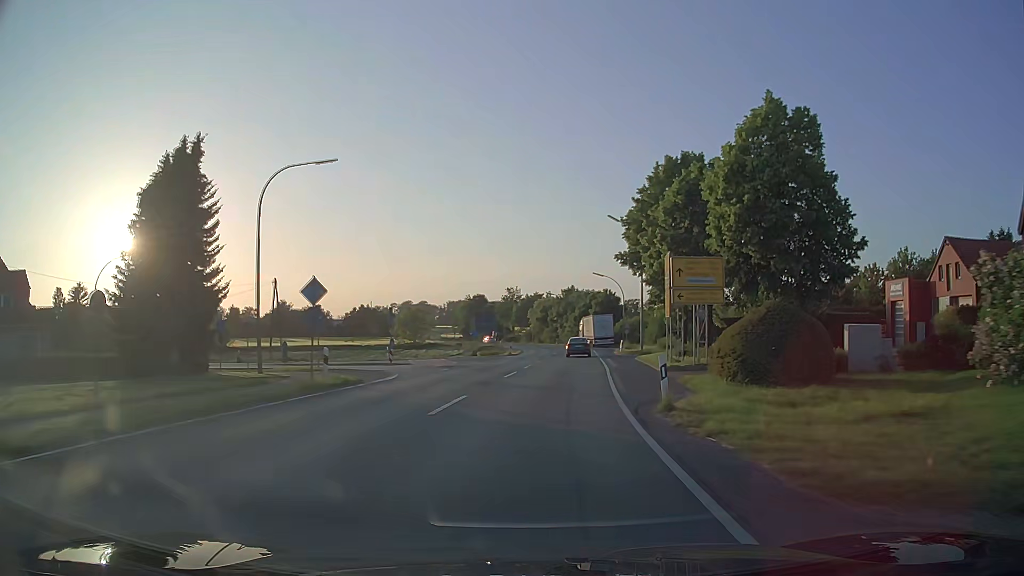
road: secondary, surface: asphalt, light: Day
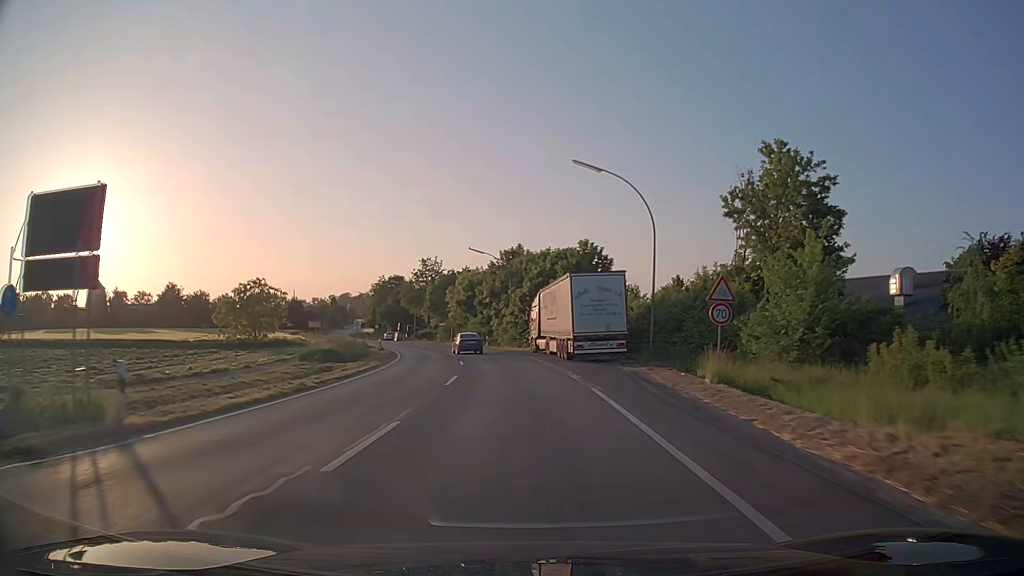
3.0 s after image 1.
(+4.0, +53.1) m; +5°
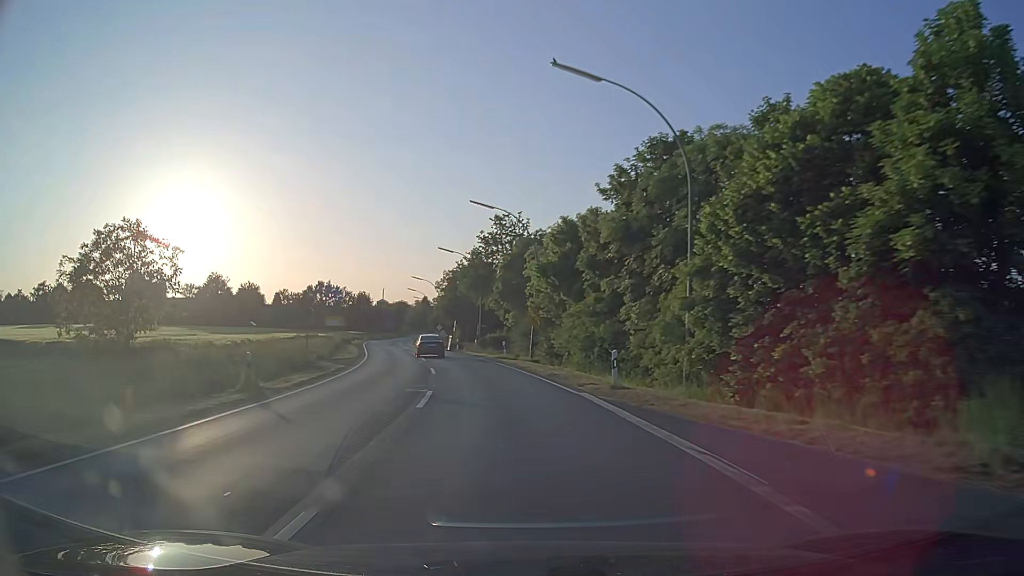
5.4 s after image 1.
(-2.6, +42.4) m; -9°
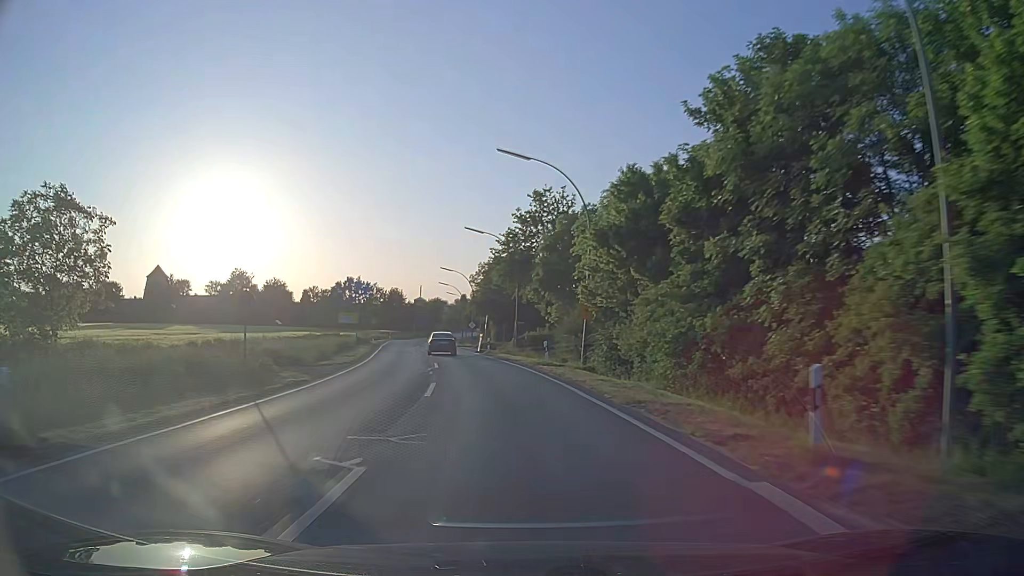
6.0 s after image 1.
(-0.3, +10.6) m; -4°
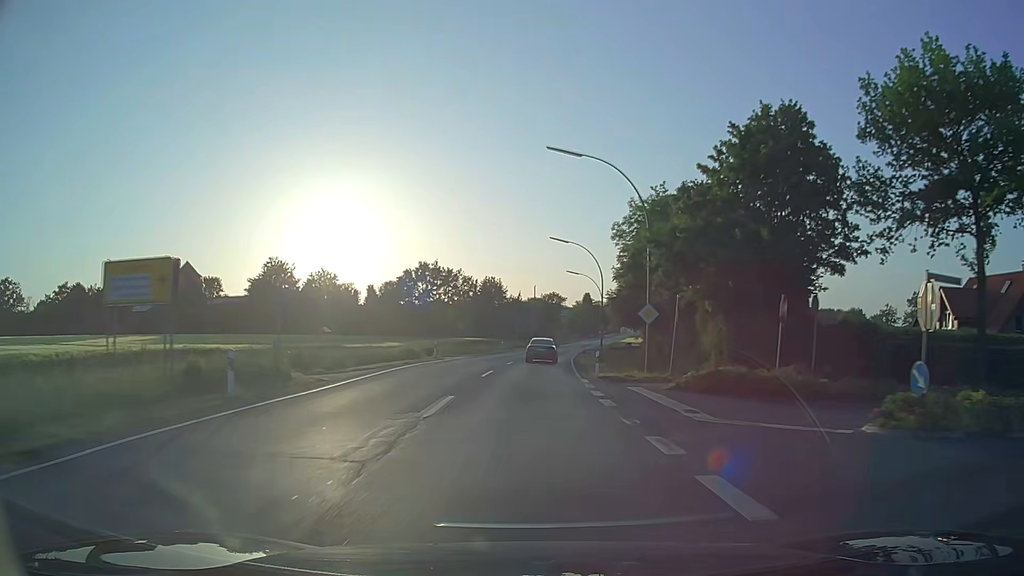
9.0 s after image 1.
(-6.3, +52.4) m; -10°
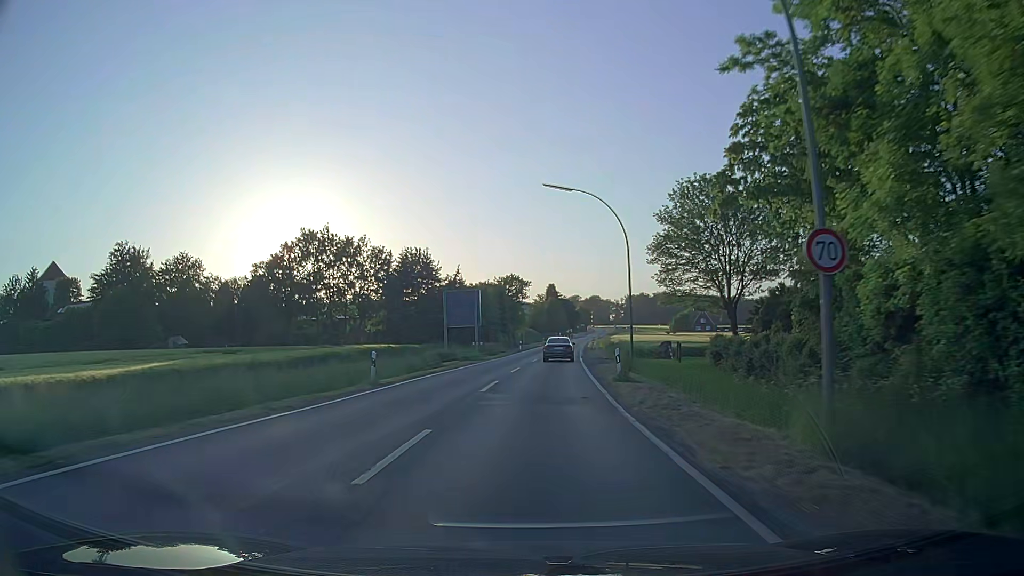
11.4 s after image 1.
(+1.0, +42.4) m; +4°
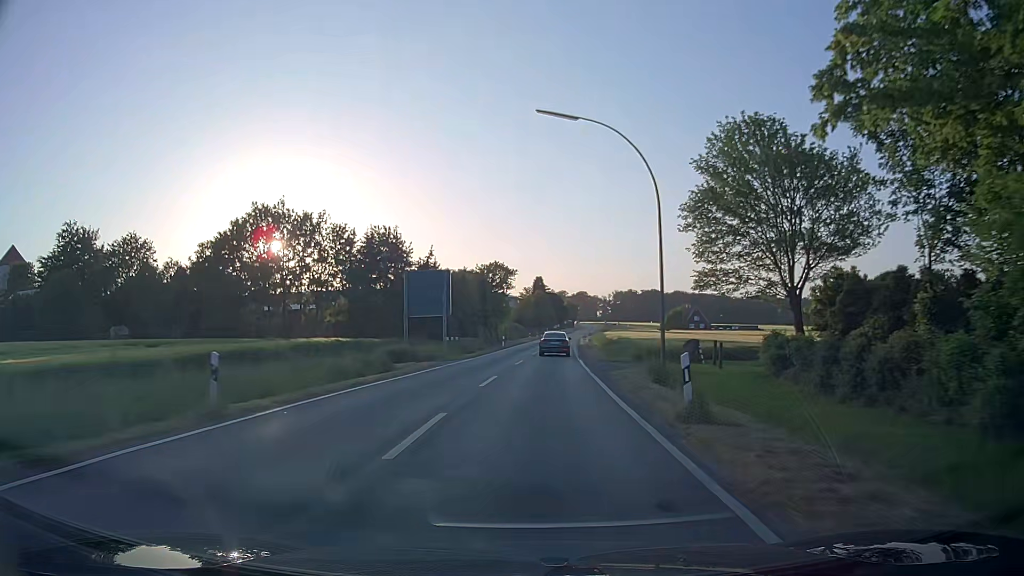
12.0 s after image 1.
(0.0, +10.6) m; +1°
